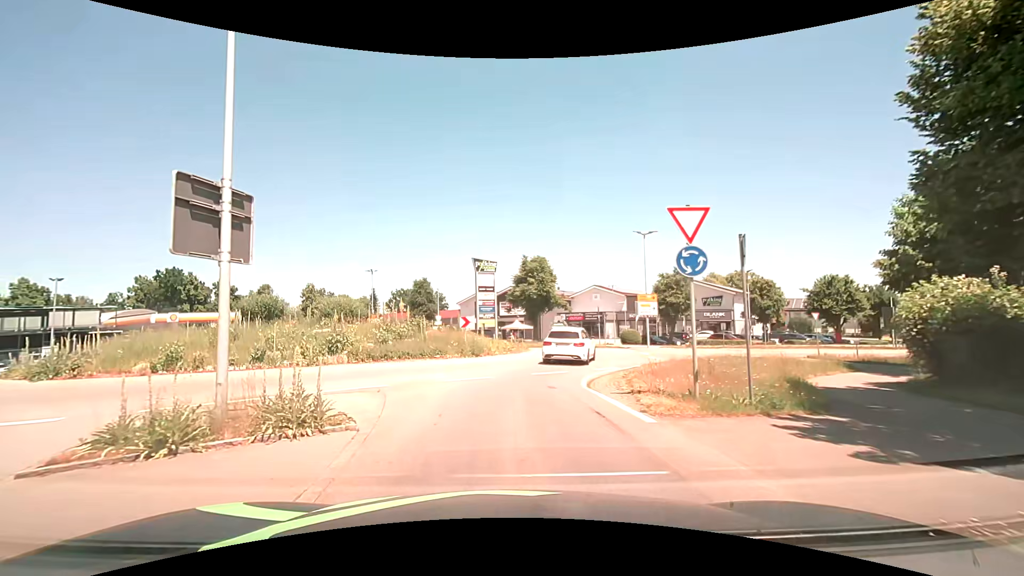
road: tertiary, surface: asphalt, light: Day
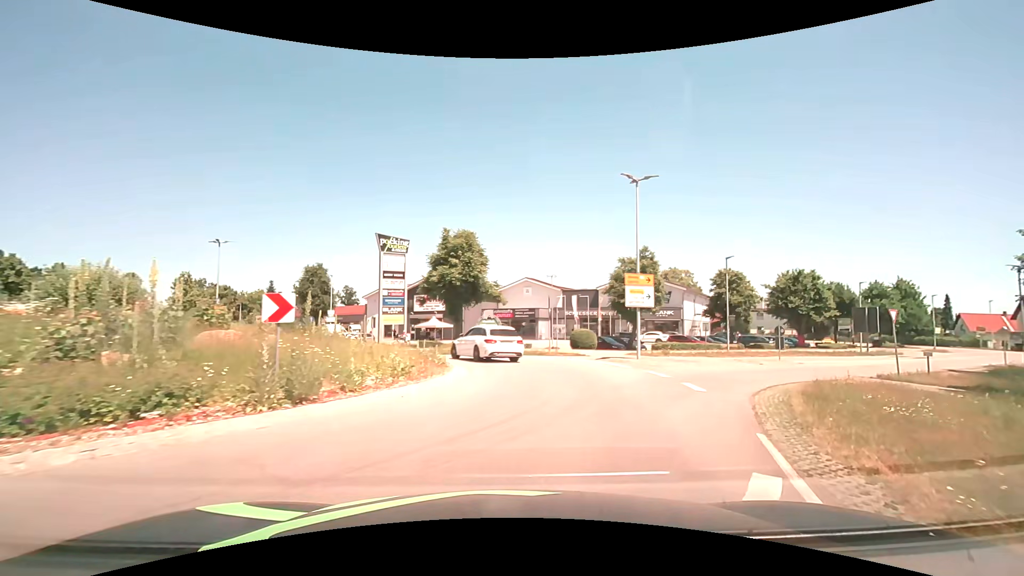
(+0.2, +14.0) m; +8°
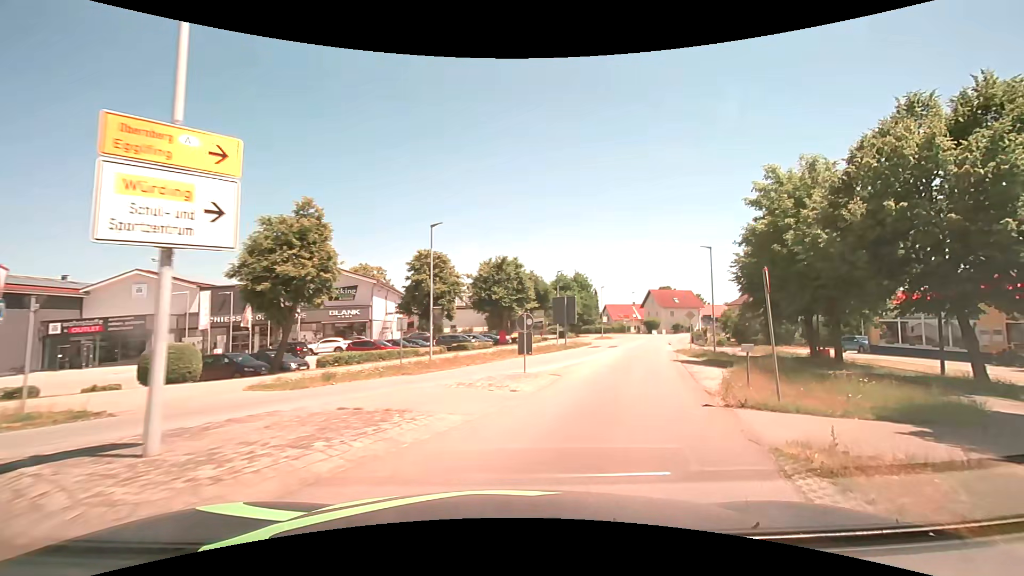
(+5.0, +15.6) m; +34°
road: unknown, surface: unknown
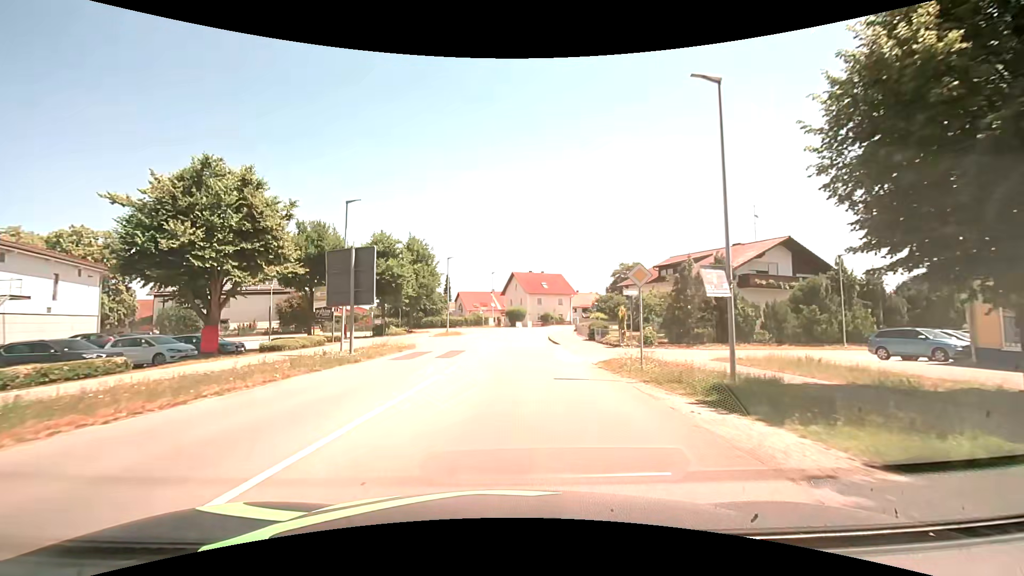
(+6.3, +26.5) m; +17°
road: secondary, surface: asphalt
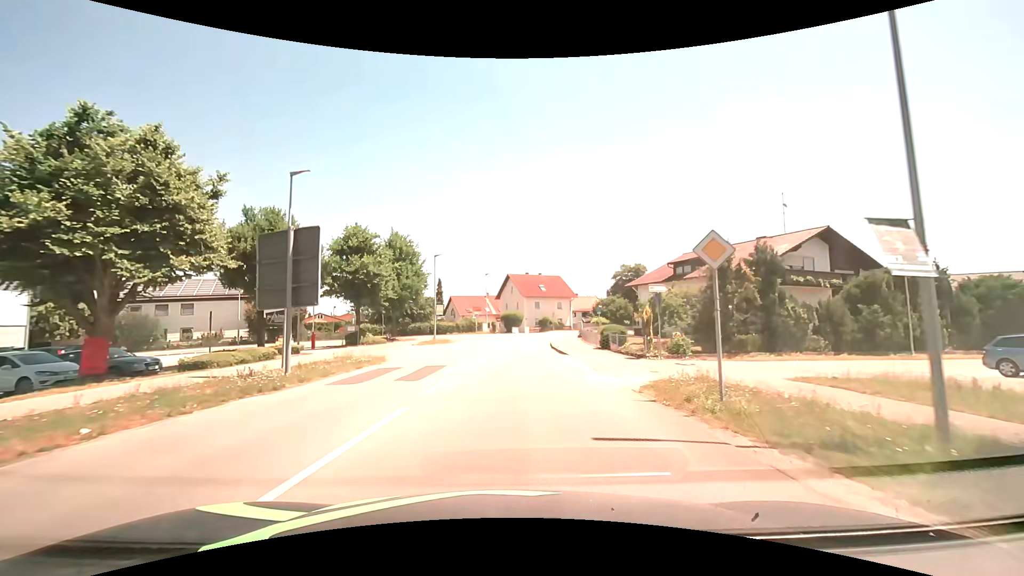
(0.0, +6.2) m; 0°
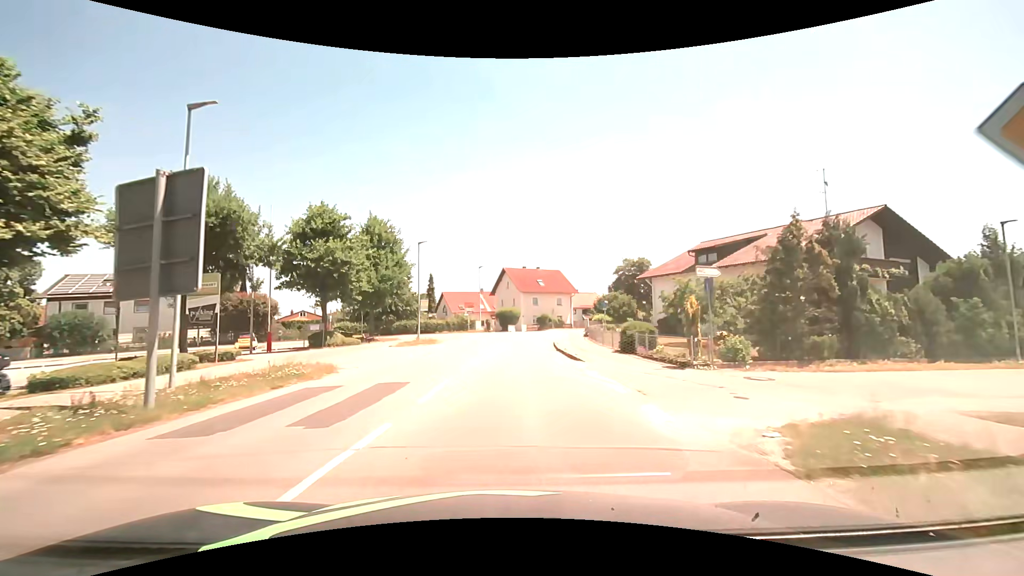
(+0.1, +6.2) m; 0°
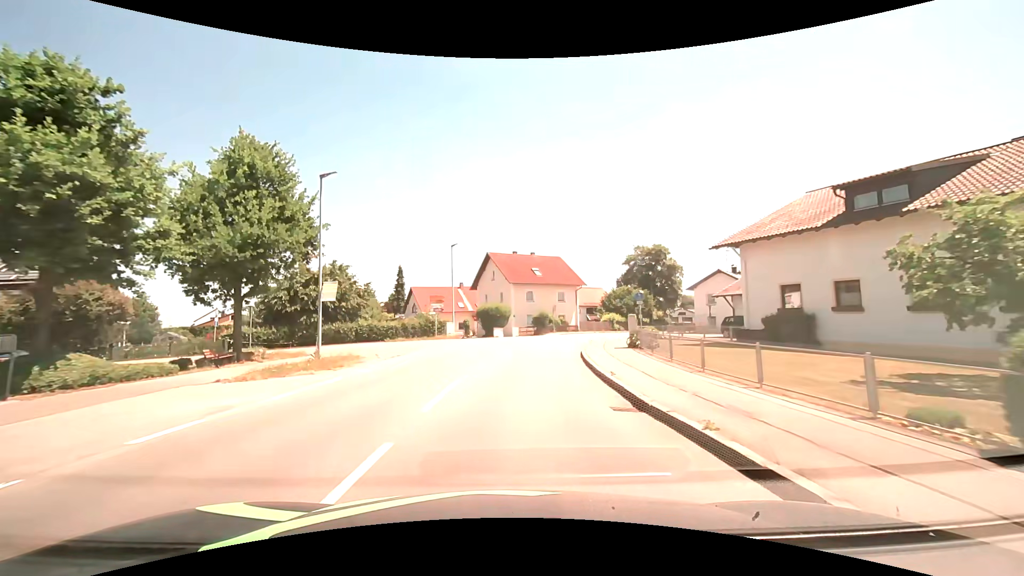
(+0.3, +18.8) m; +2°
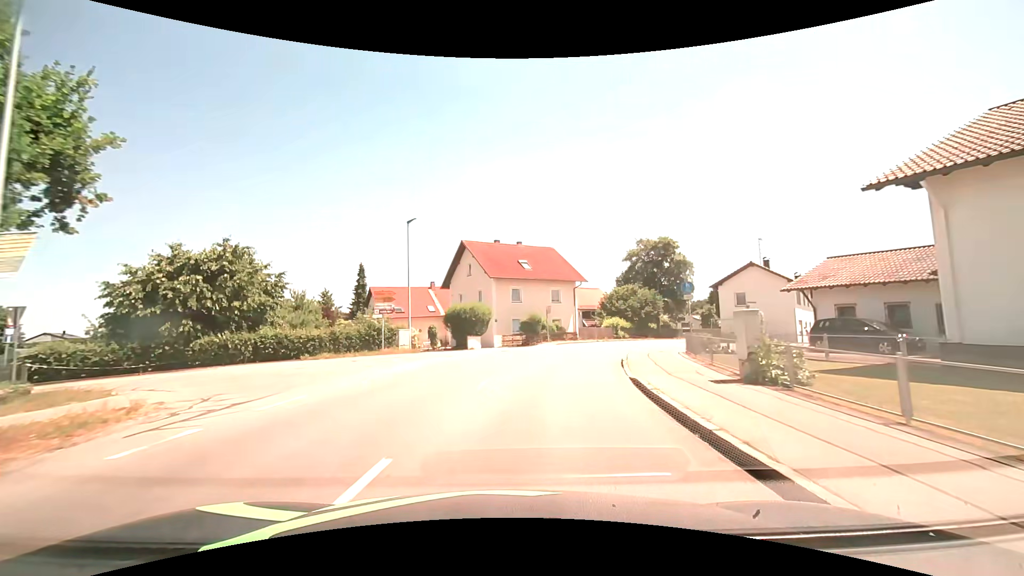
(+0.1, +12.7) m; +2°
(0, +10) (+2, +20) (+4, +30) (+8, +39) (+13, +48) (+19, +56) (+25, +64) (+31, +71) (+38, +79) (+44, +87) m
